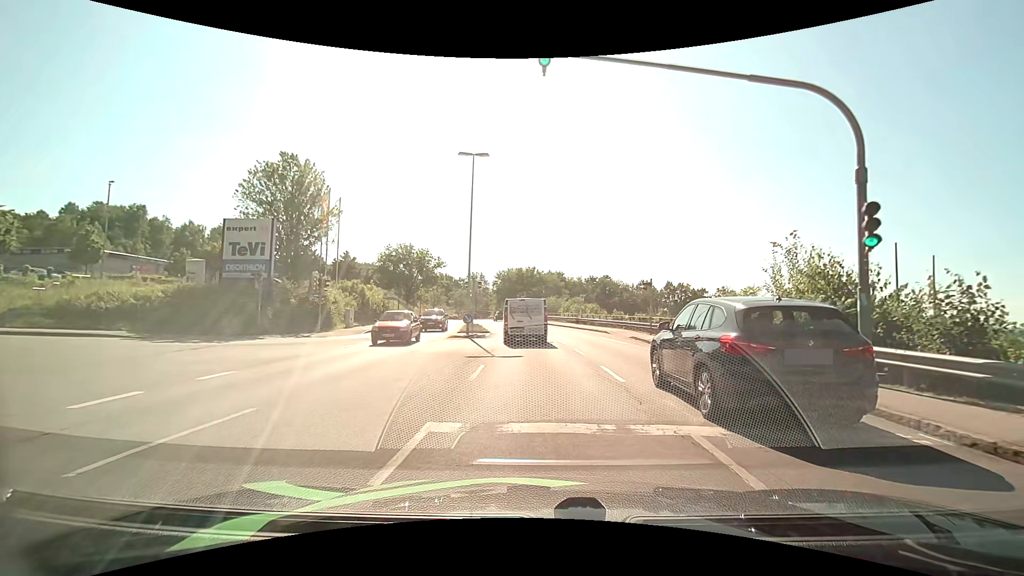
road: tertiary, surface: asphalt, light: Day
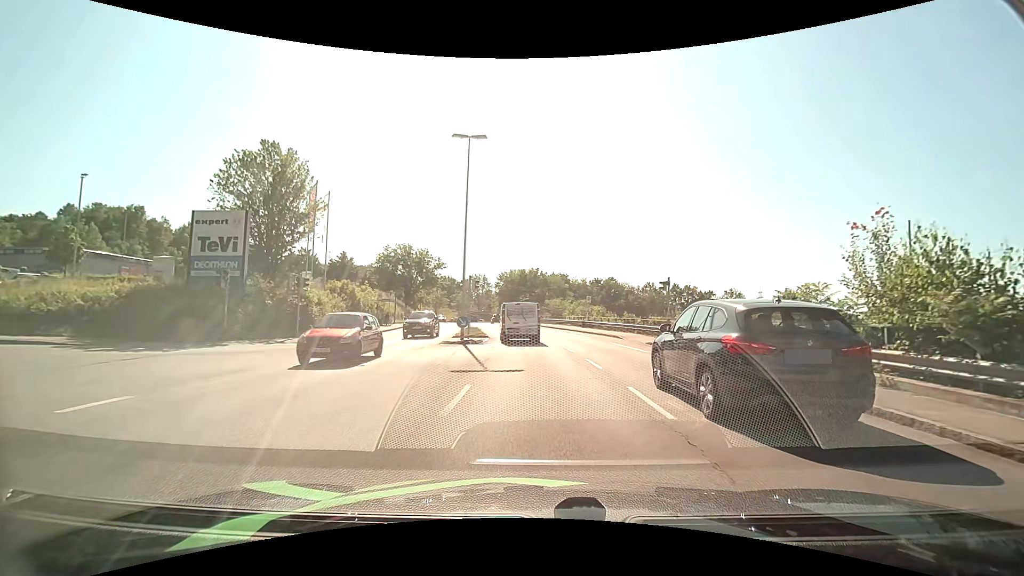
(0.0, +3.4) m; -1°
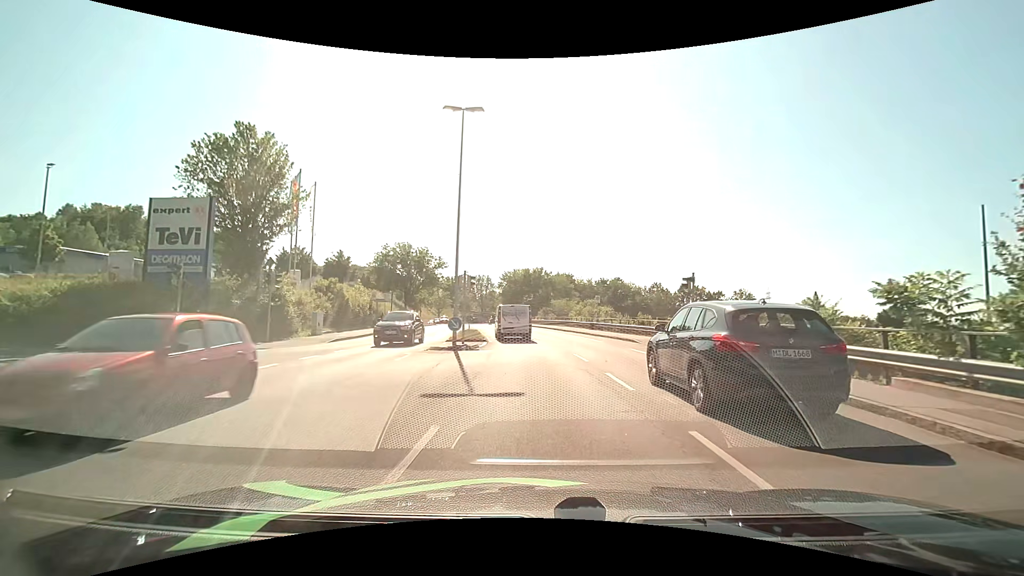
(0.0, +3.6) m; -1°
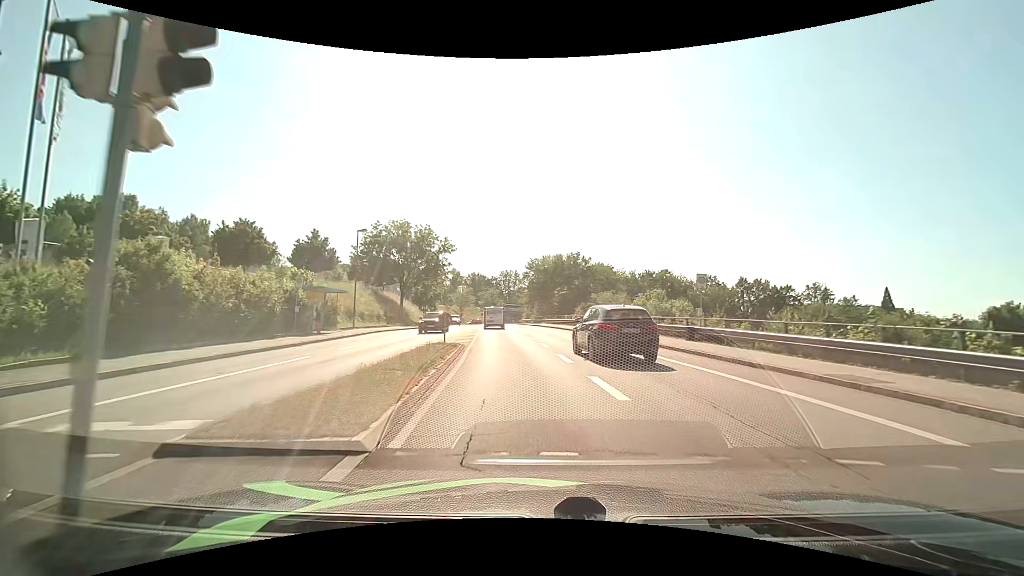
(-0.6, +21.4) m; -3°
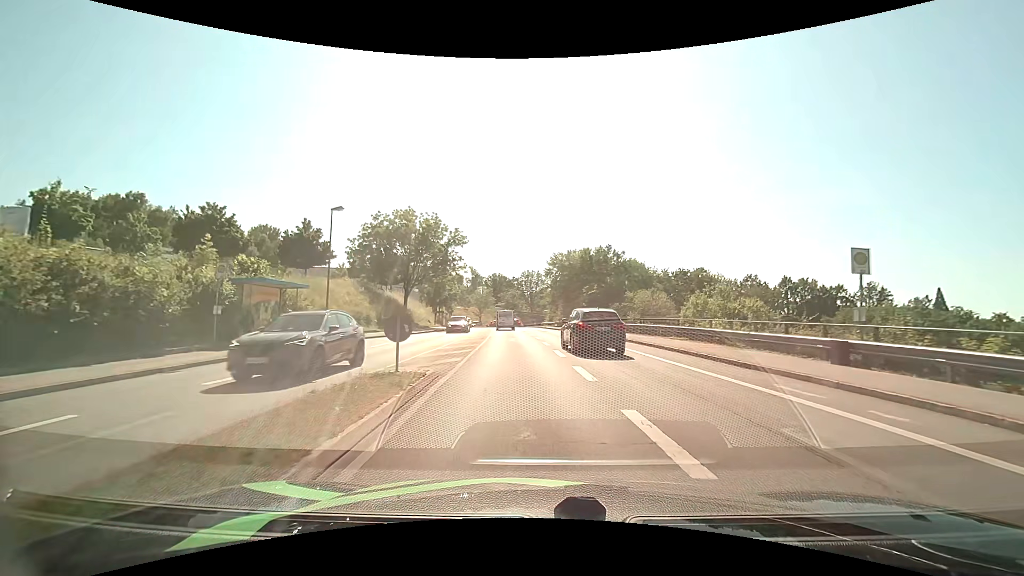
(-0.2, +9.5) m; -3°
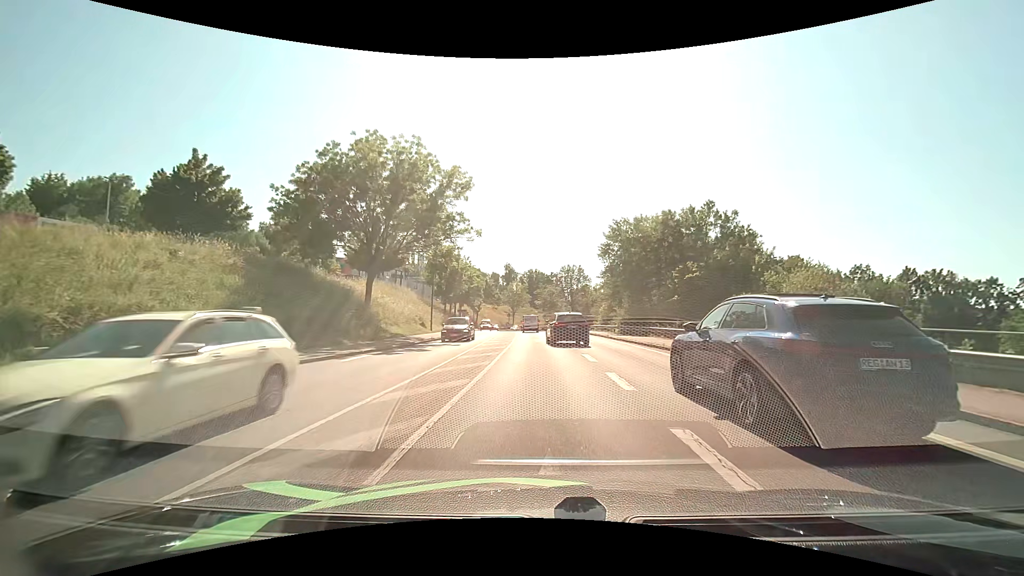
(-1.3, +25.2) m; -5°
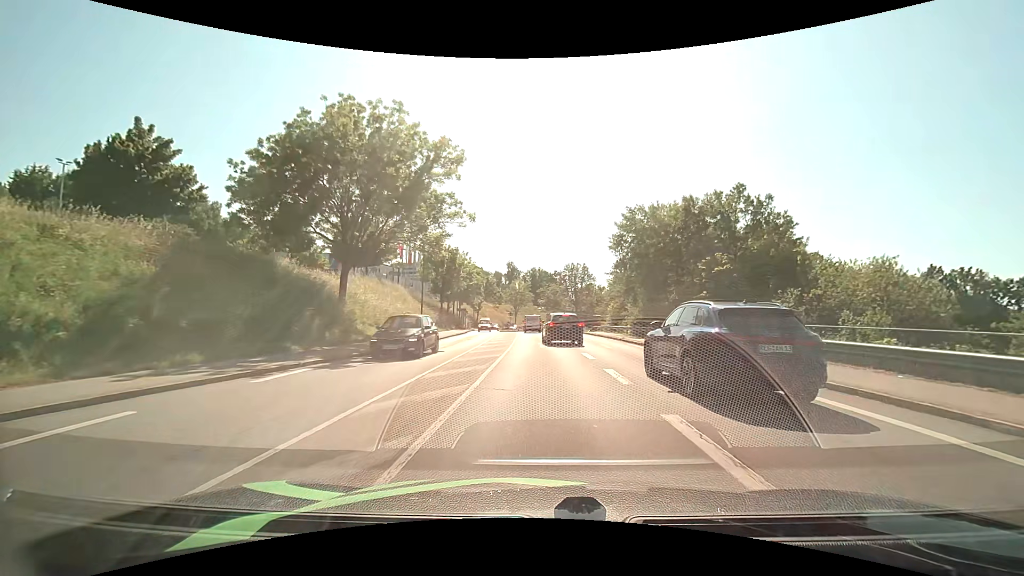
(0.0, +5.2) m; 0°
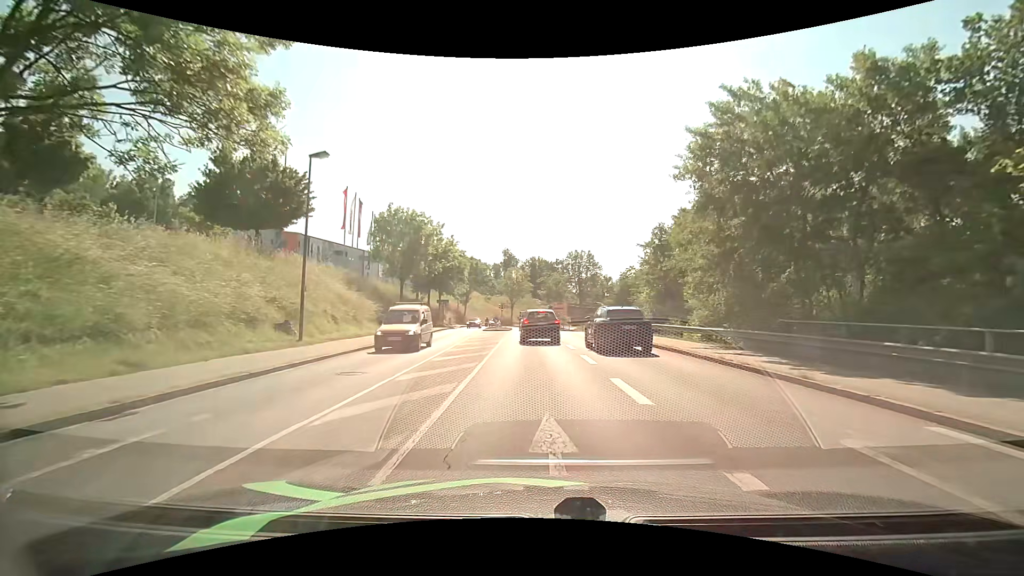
(0.0, +20.6) m; 0°
(0, +10) (0, +20) (0, +30) (-1, +40) (-1, +50) (-1, +60) (-1, +70) (-2, +80) (-1, +90) (0, +100) m
